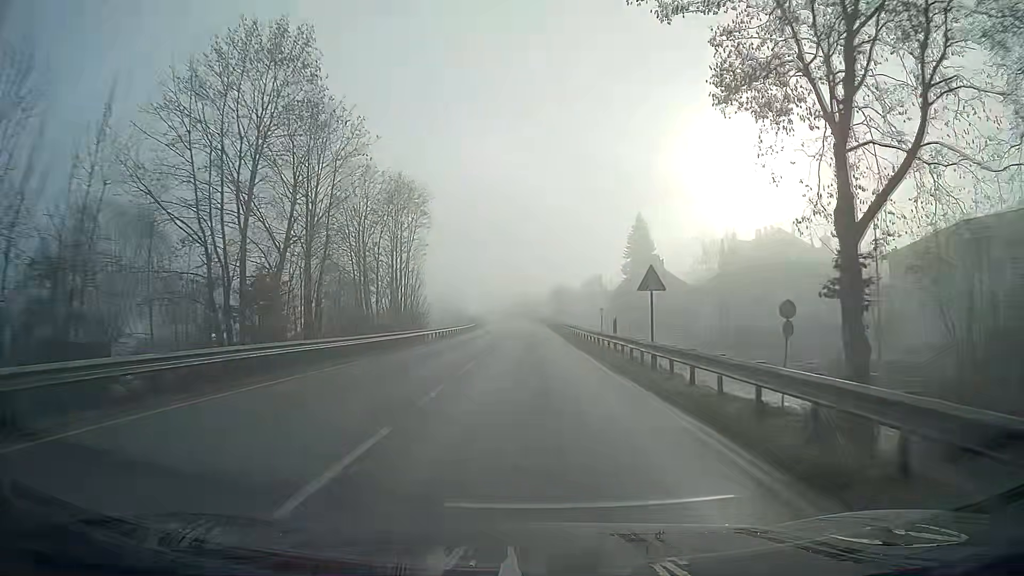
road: primary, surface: asphalt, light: Day
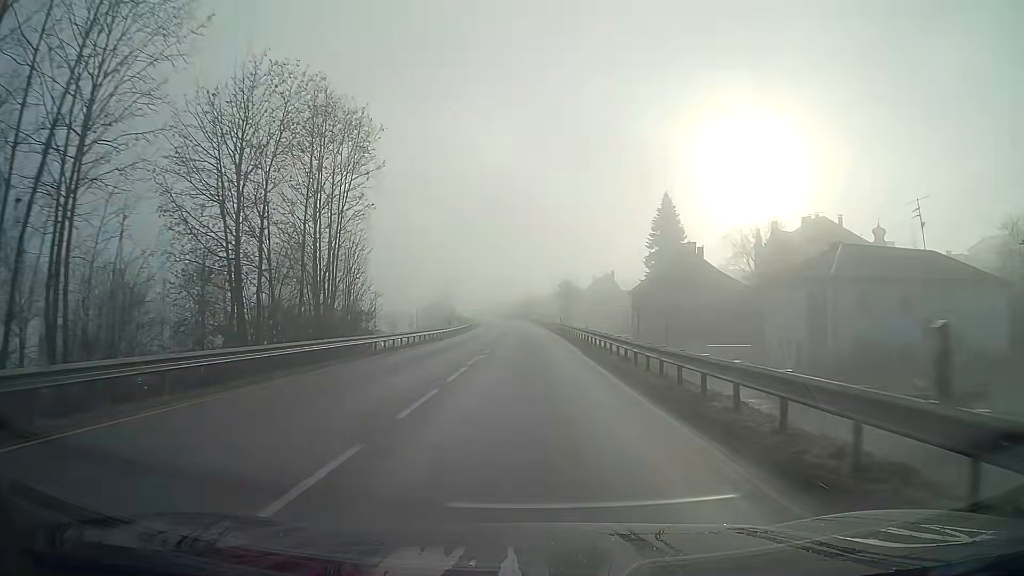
(0.0, +19.4) m; 0°
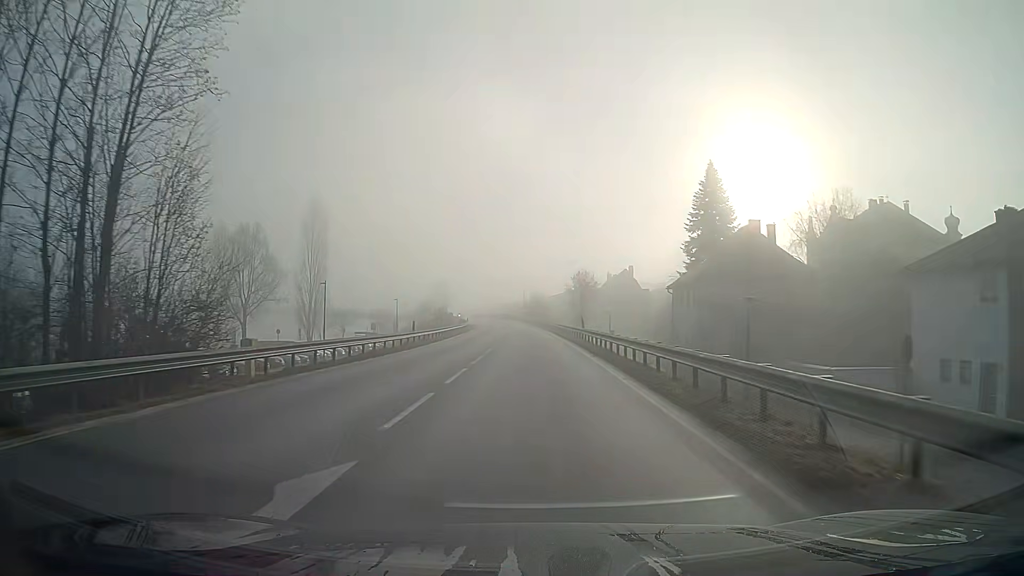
(-0.1, +19.2) m; -1°
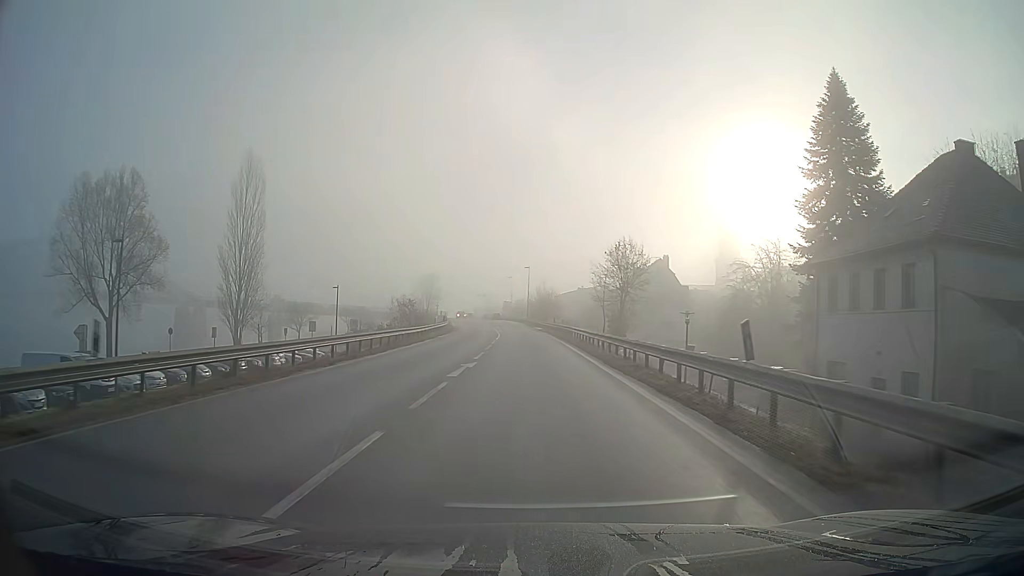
(-0.1, +28.4) m; 0°
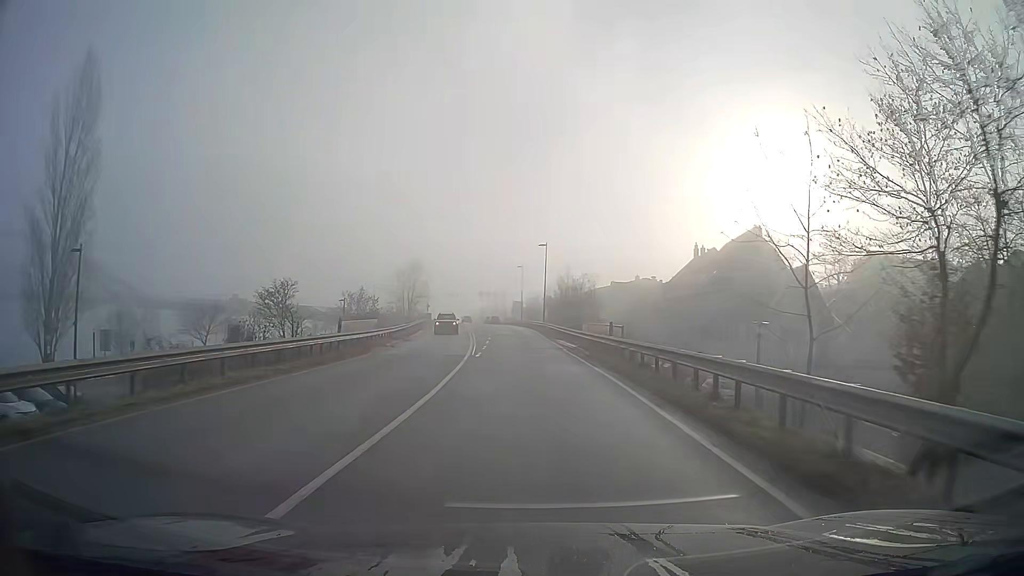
(-0.3, +36.3) m; -2°
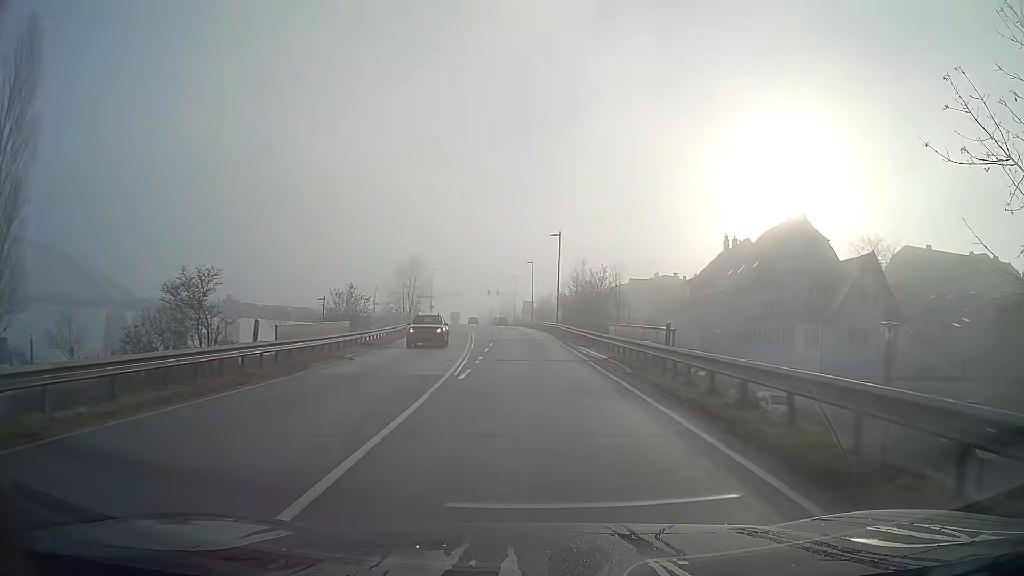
(-0.1, +8.7) m; -1°
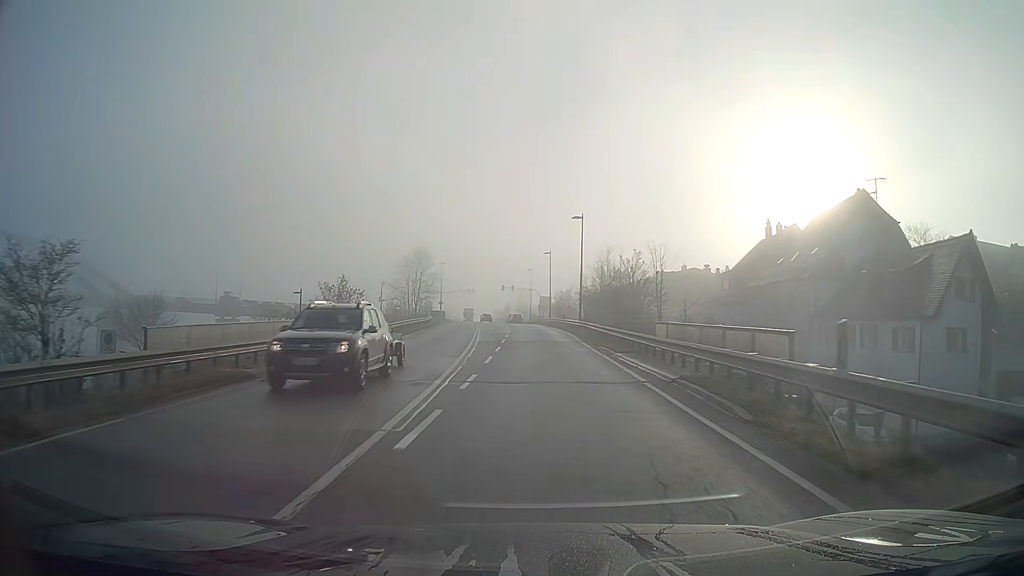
(-0.1, +8.6) m; -1°
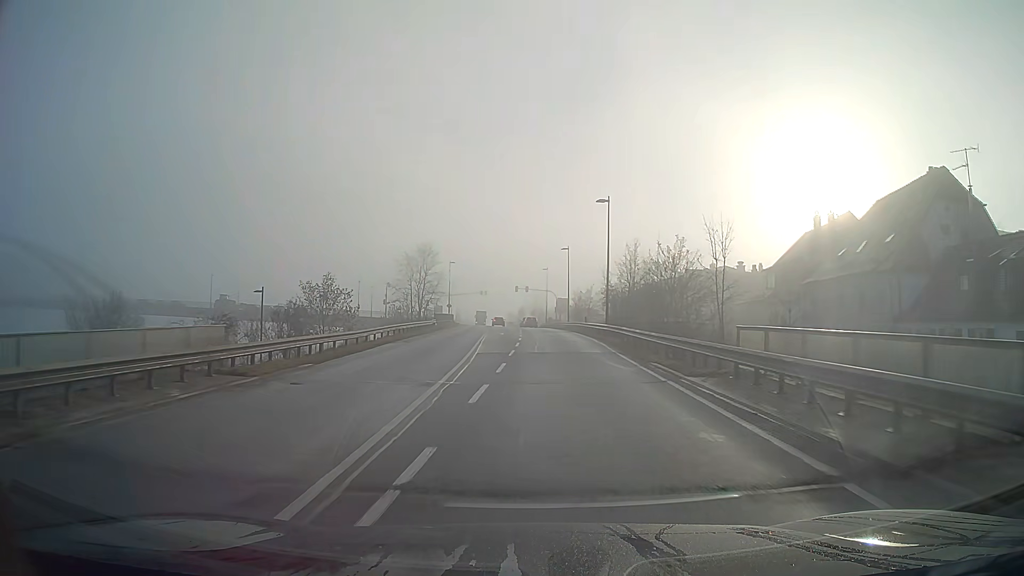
(-0.1, +8.5) m; -1°
